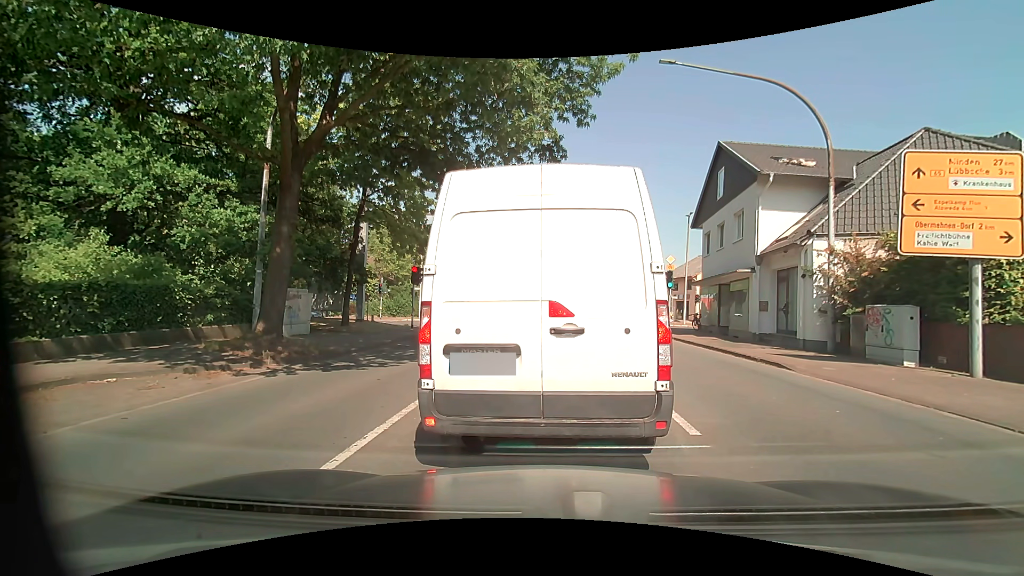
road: primary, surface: asphalt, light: Day
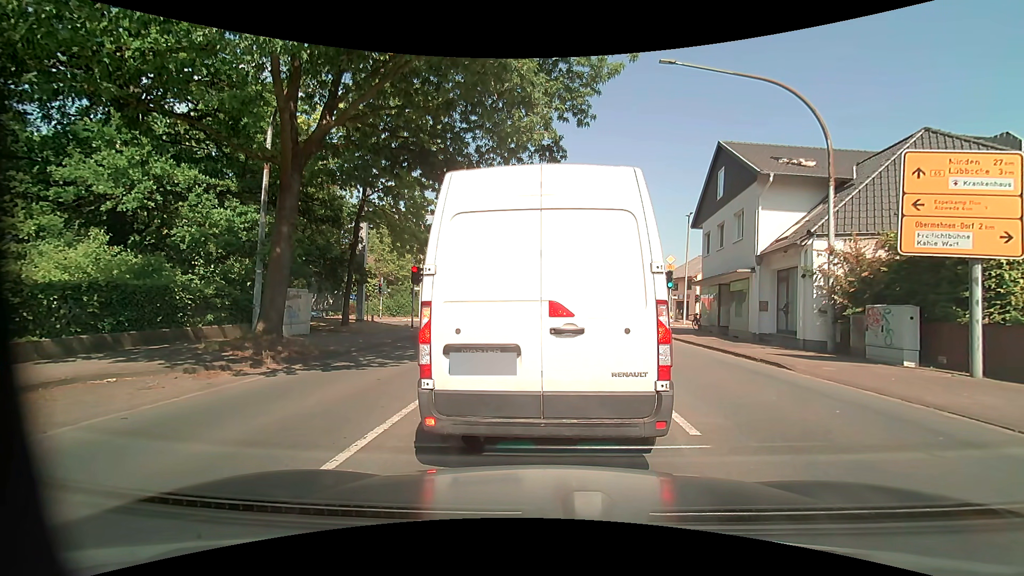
(0.0, 0.0) m; 0°
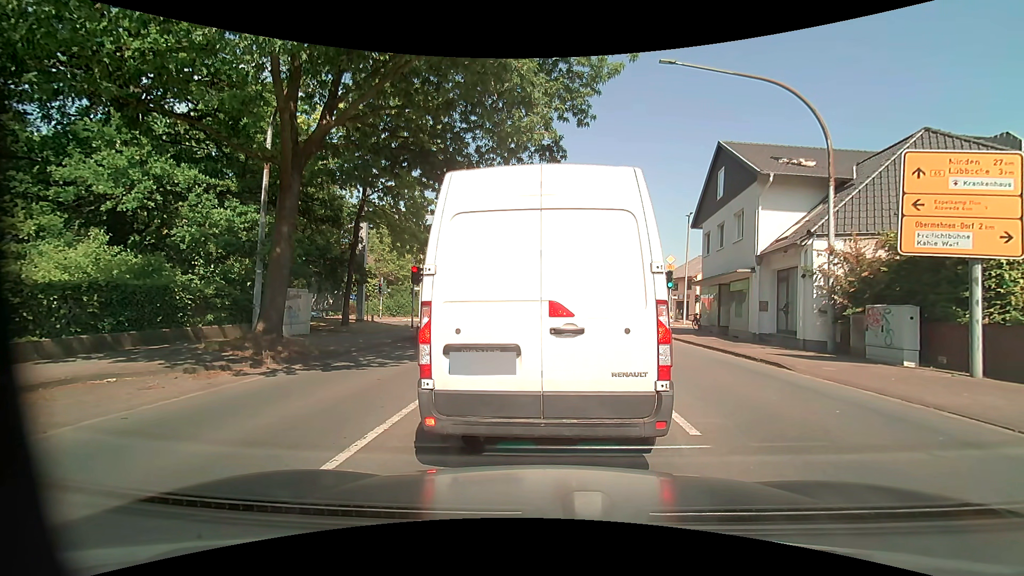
(0.0, 0.0) m; 0°
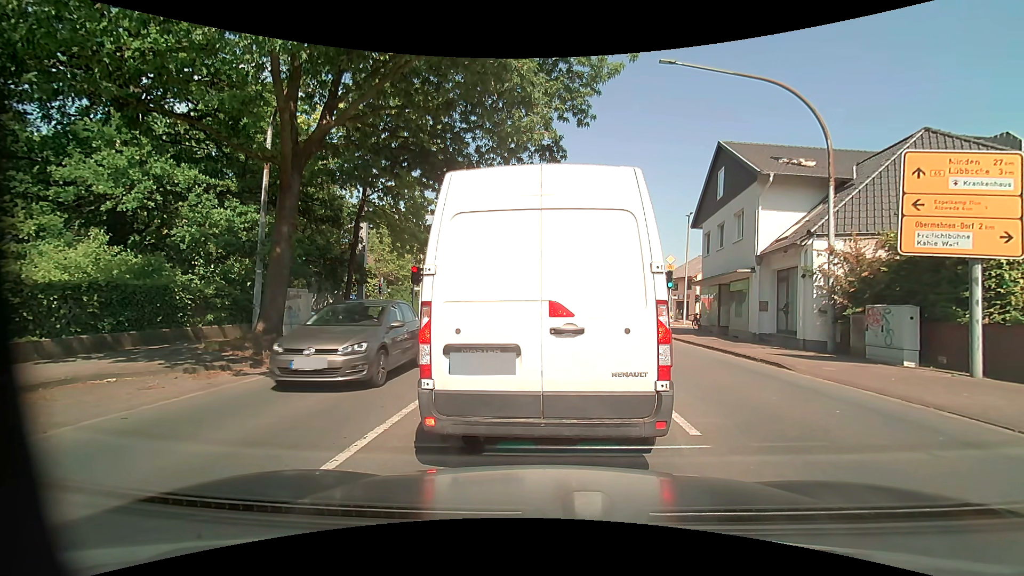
(0.0, 0.0) m; 0°
(0, +10) (0, +20) (0, +30) (-1, +40) (-5, +49) (-15, +51) (-25, +50) (-35, +48) (-44, +47) (-54, +46) m
